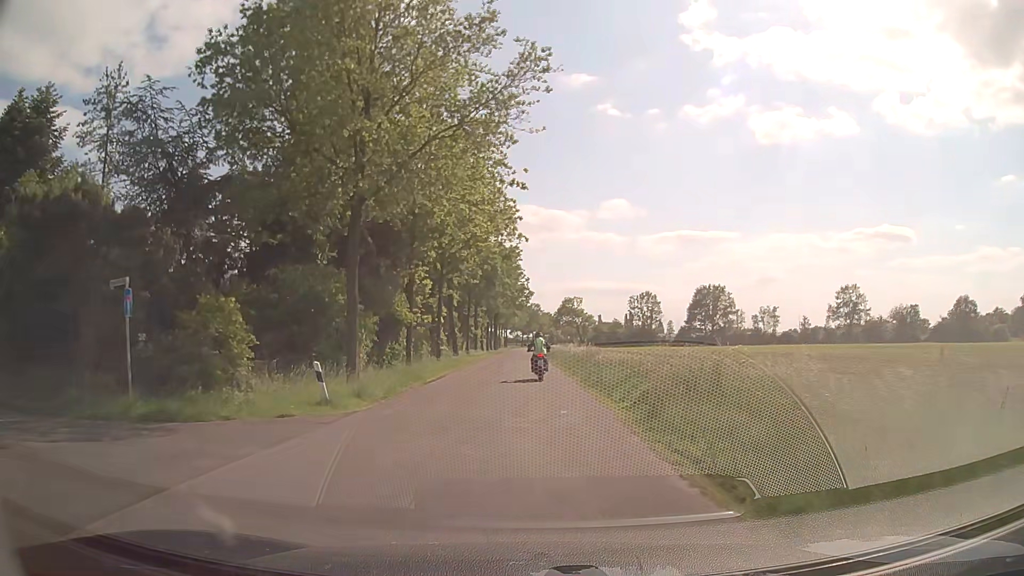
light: Day
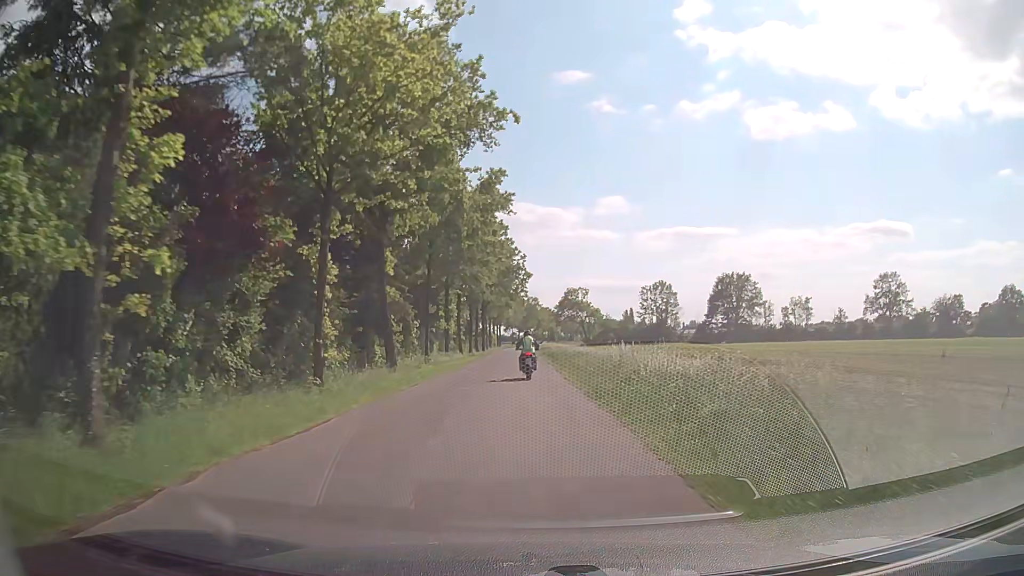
(+0.1, +22.8) m; 0°
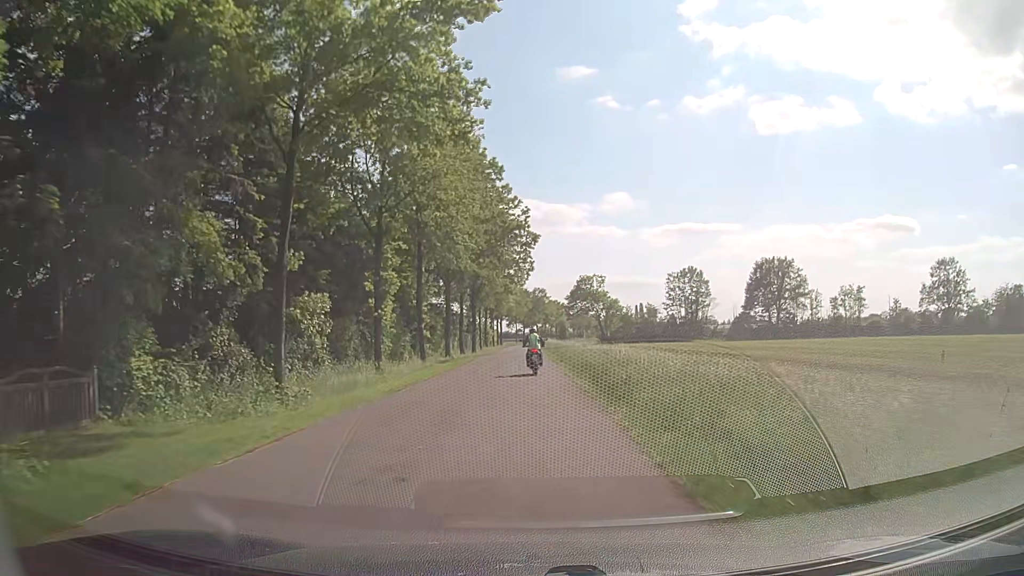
(+0.2, +23.0) m; +1°
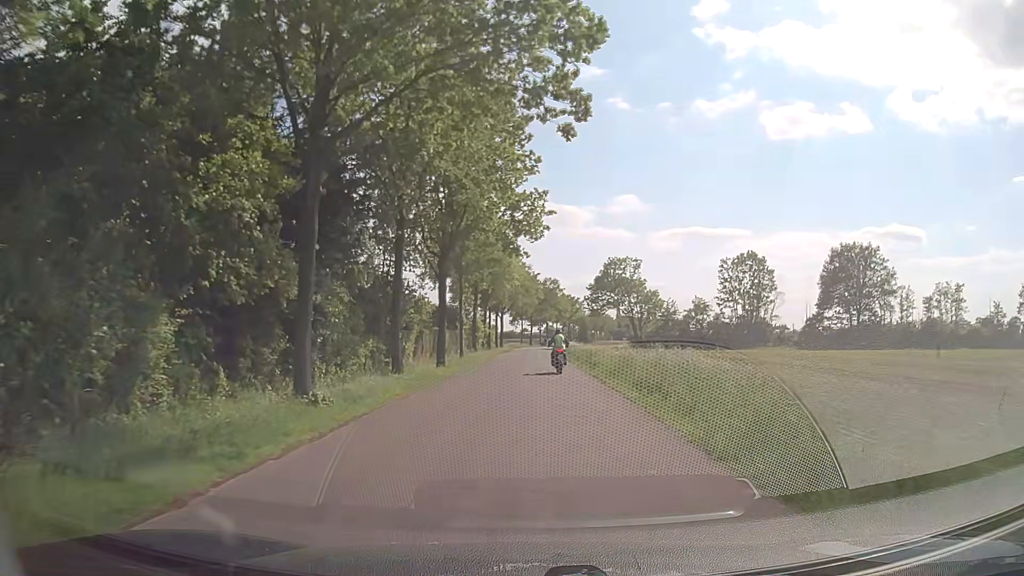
(-0.9, +31.2) m; -1°
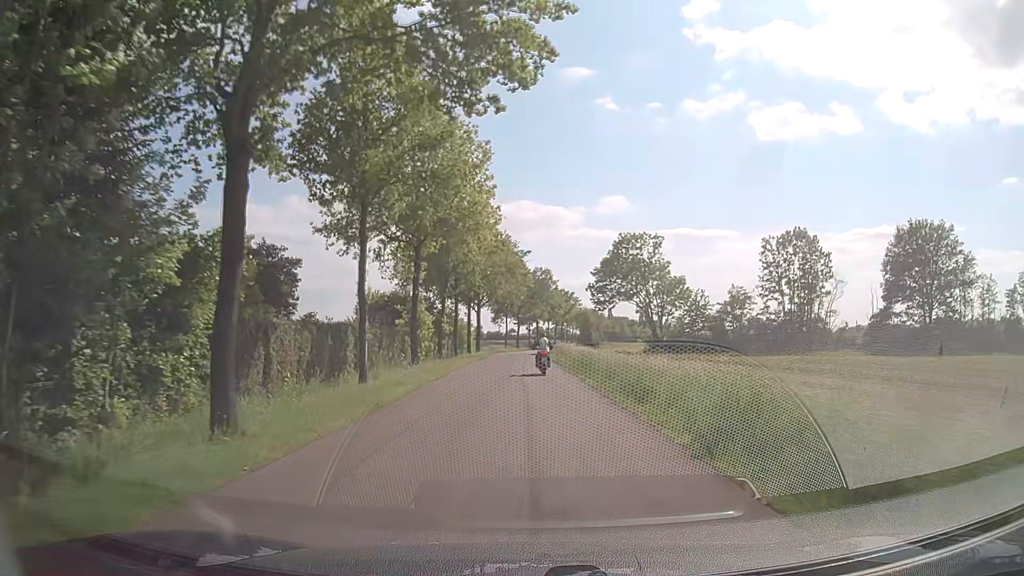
(+0.2, +23.5) m; 0°
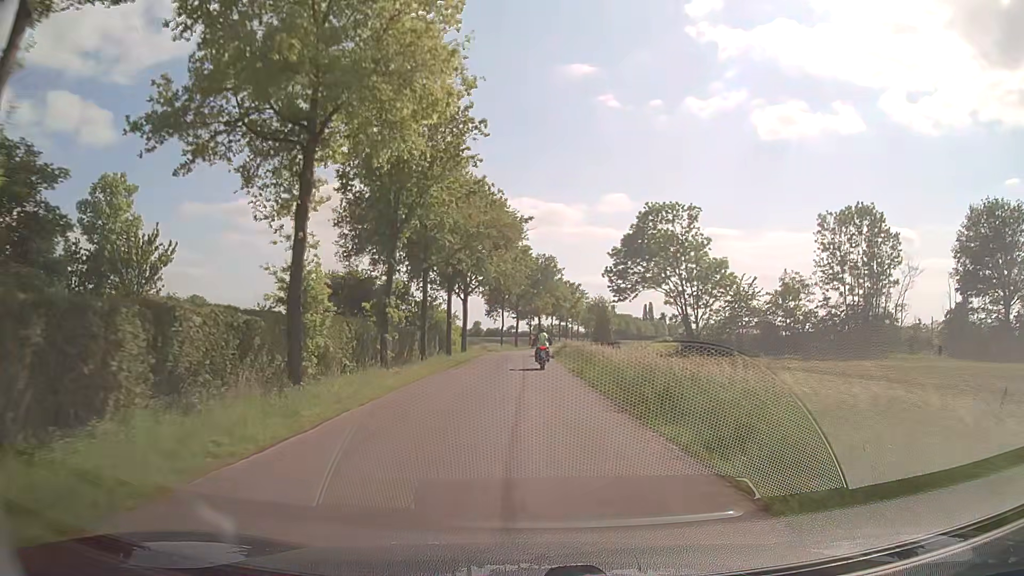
(0.0, +15.8) m; 0°
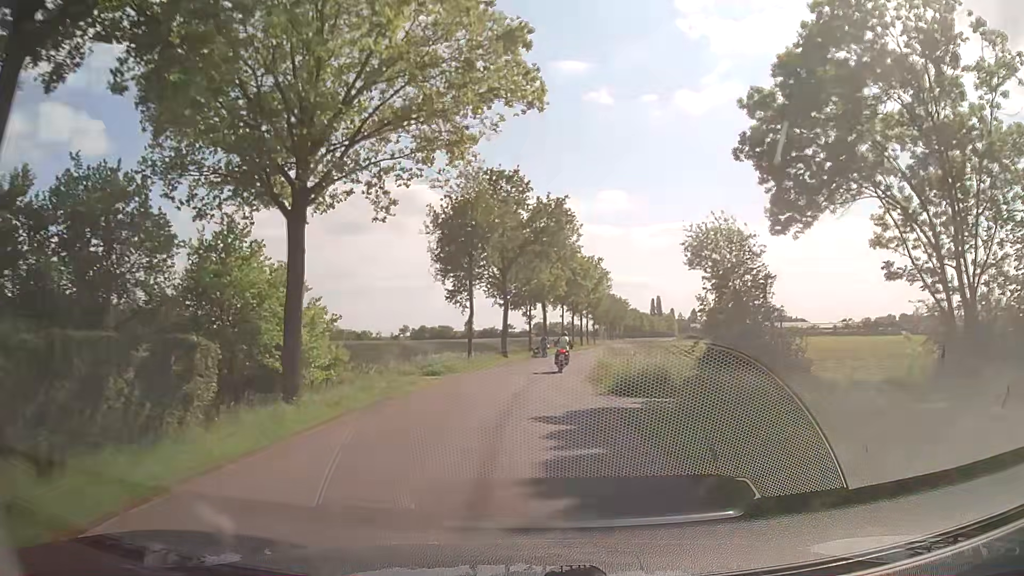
(+0.3, +39.8) m; 0°
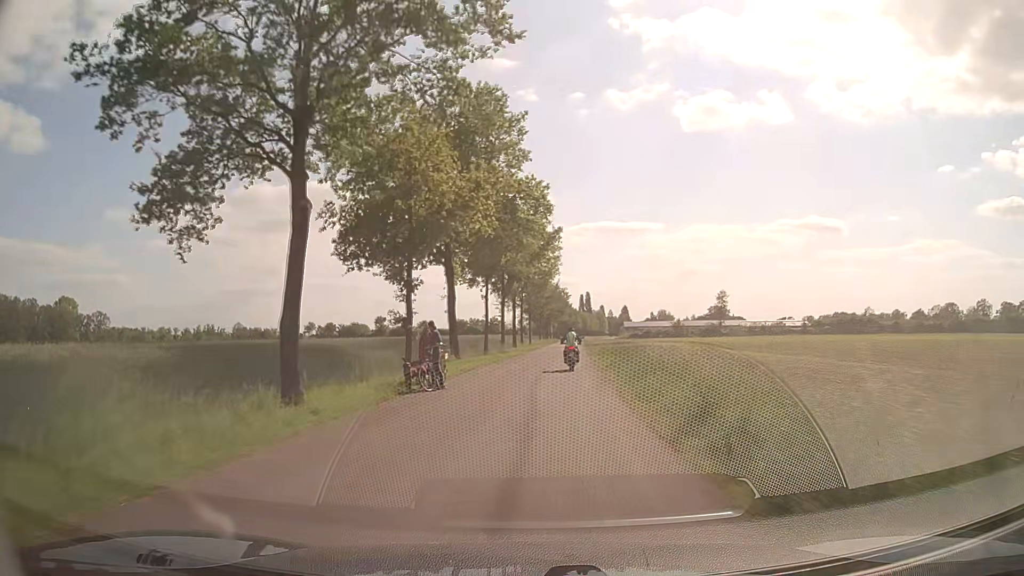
(+1.4, +32.4) m; +6°
(0, +10) (+1, +20) (+1, +30) (+2, +40) (+3, +50) (+4, +60) (+4, +70) (+5, +80) (+6, +90) (+7, +100) m
